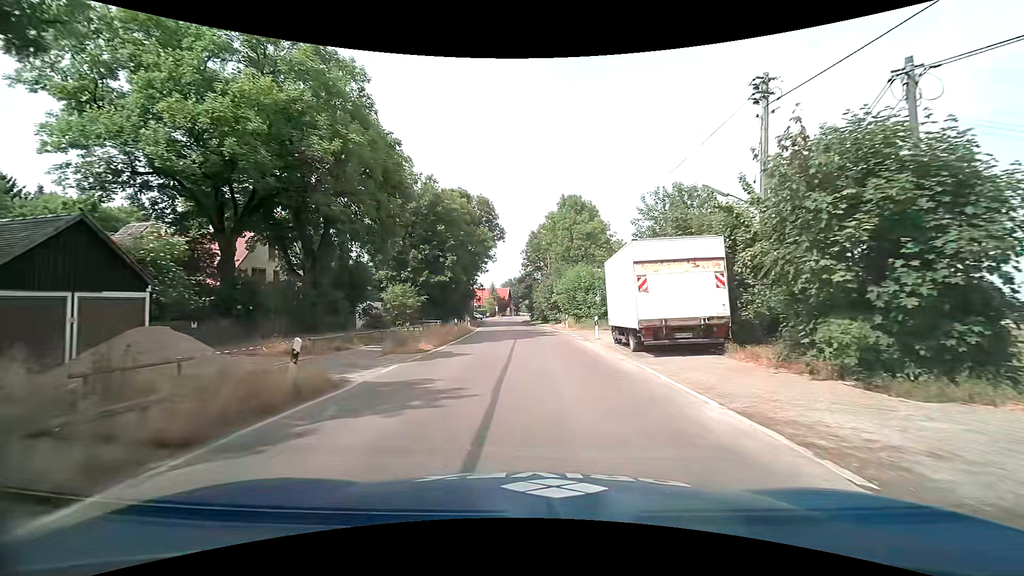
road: tertiary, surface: asphalt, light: Day
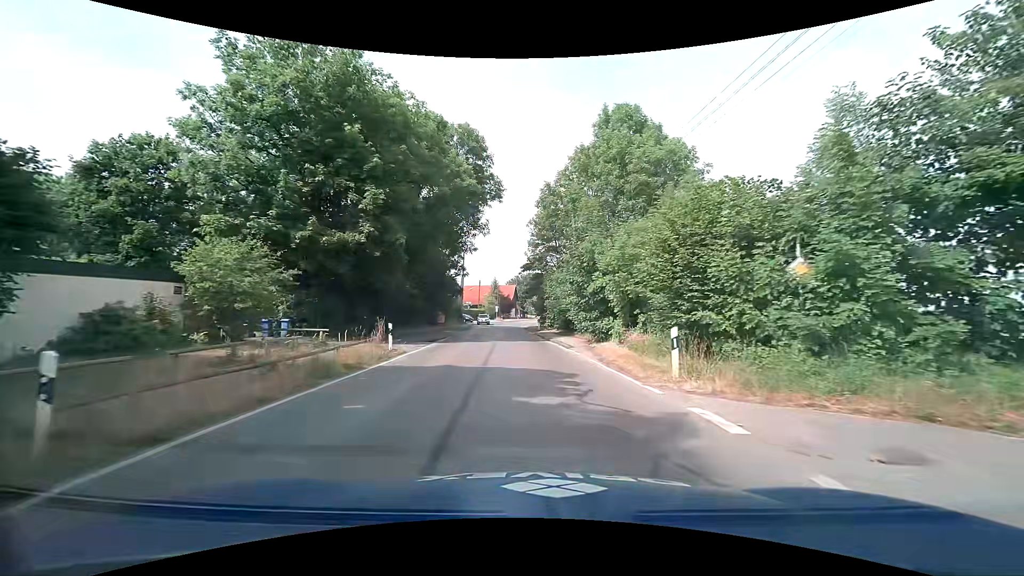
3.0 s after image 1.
(-0.2, +28.3) m; -1°
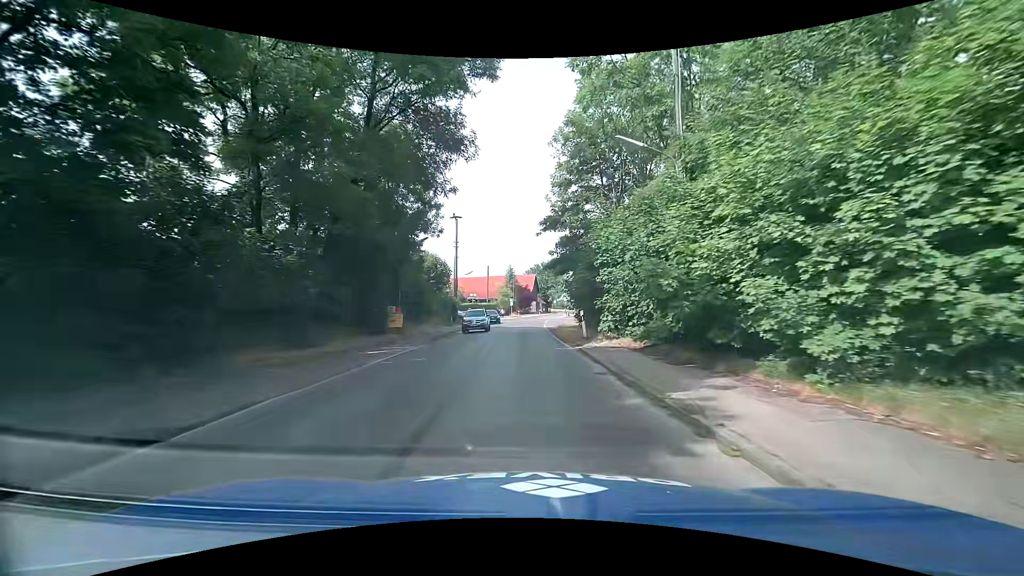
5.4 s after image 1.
(-0.6, +24.7) m; -2°
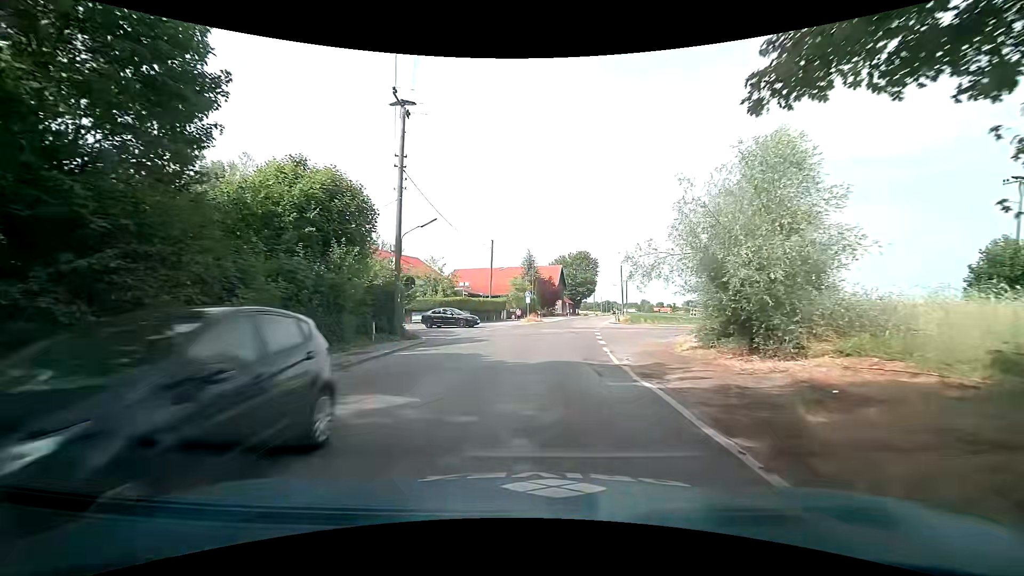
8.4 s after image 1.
(-0.9, +29.6) m; -5°
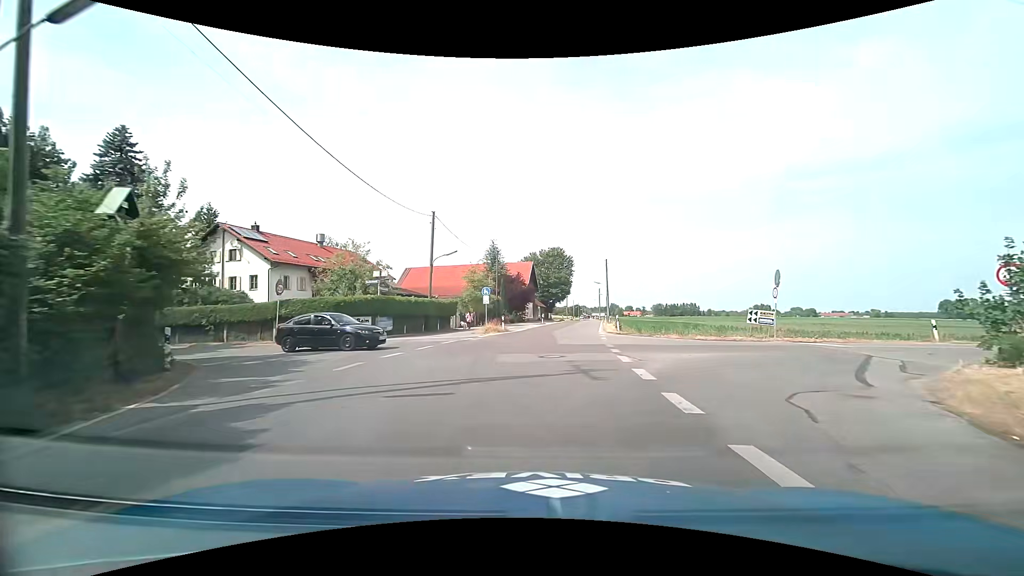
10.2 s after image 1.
(+1.1, +16.9) m; +5°
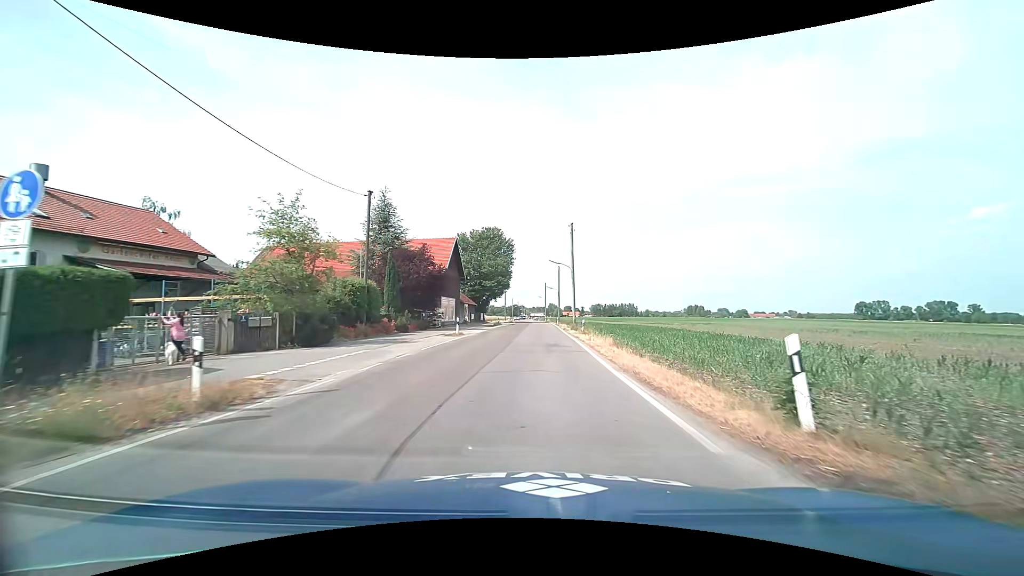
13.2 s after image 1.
(+2.1, +29.0) m; +8°
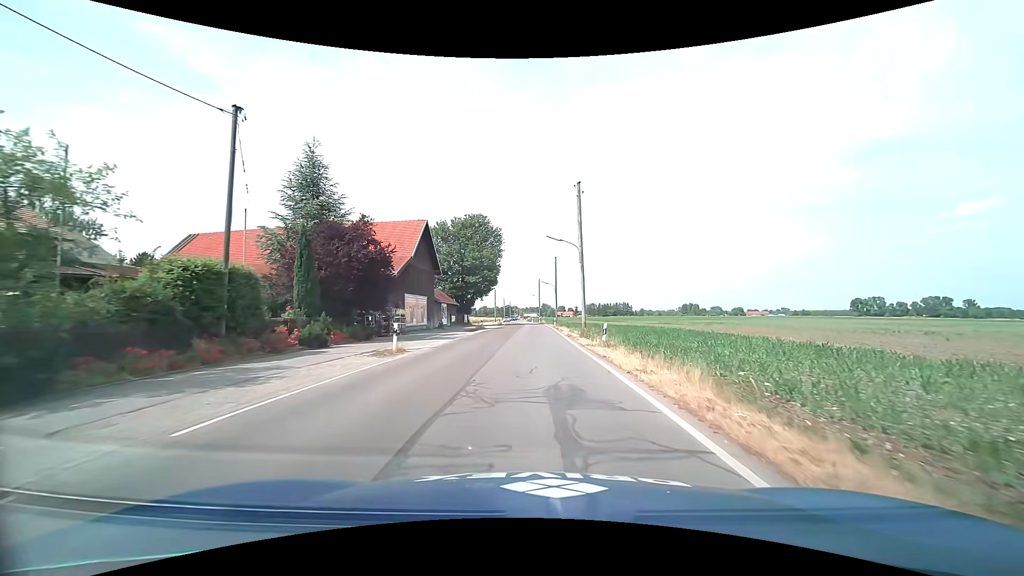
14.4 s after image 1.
(0.0, +12.9) m; +1°
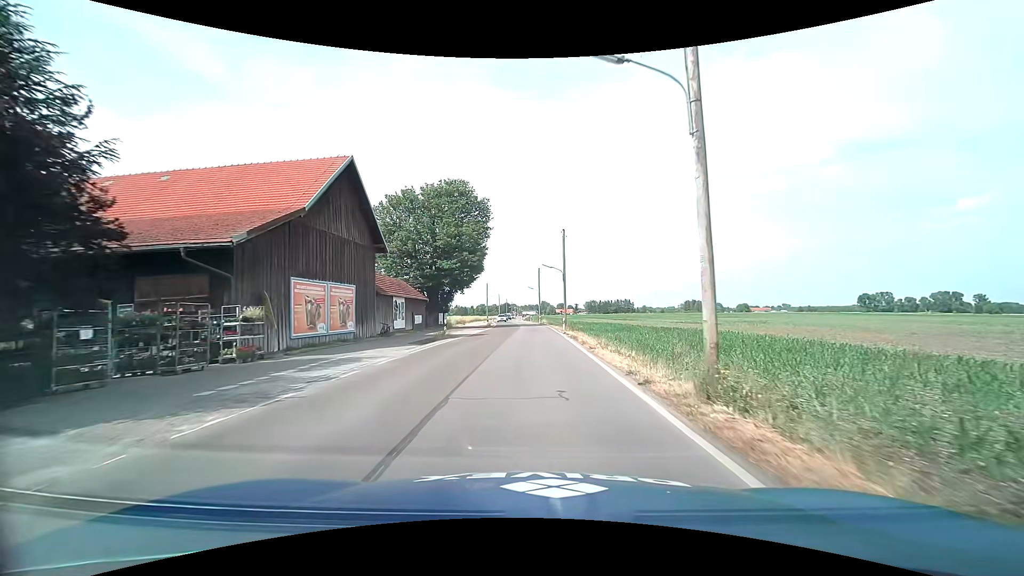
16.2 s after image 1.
(0.0, +19.8) m; 0°
(0, +10) (0, +20) (0, +30) (0, +40) (0, +50) (0, +60) (0, +70) (-1, +80) (-2, +90) (-3, +100) m
